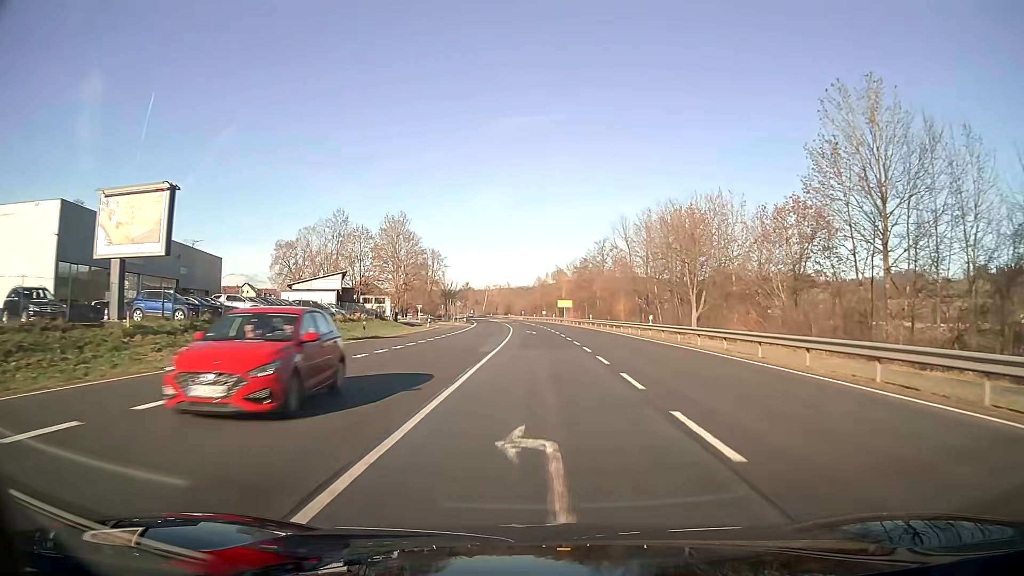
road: primary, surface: asphalt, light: Day
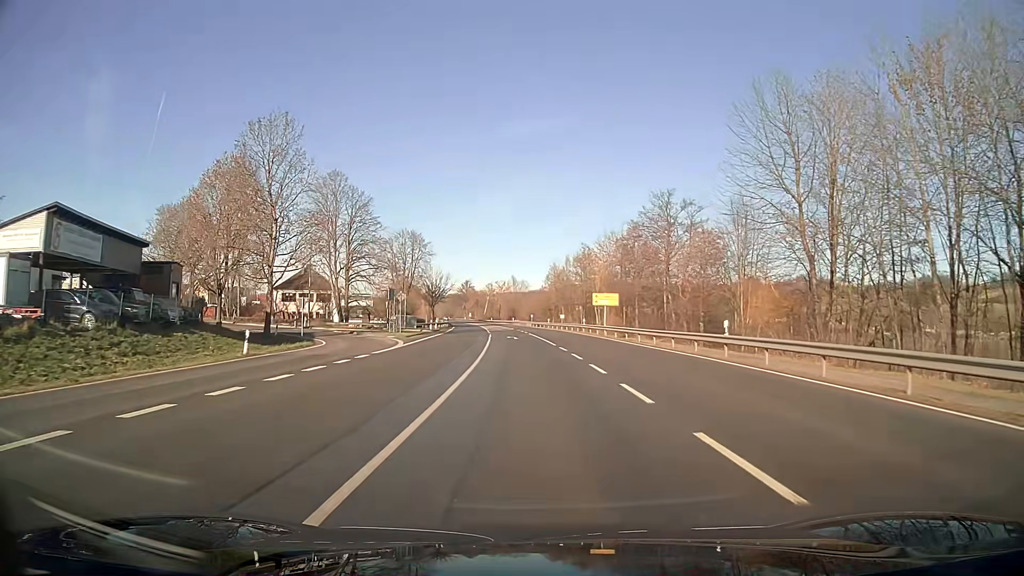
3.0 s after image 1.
(-0.4, +48.9) m; -1°
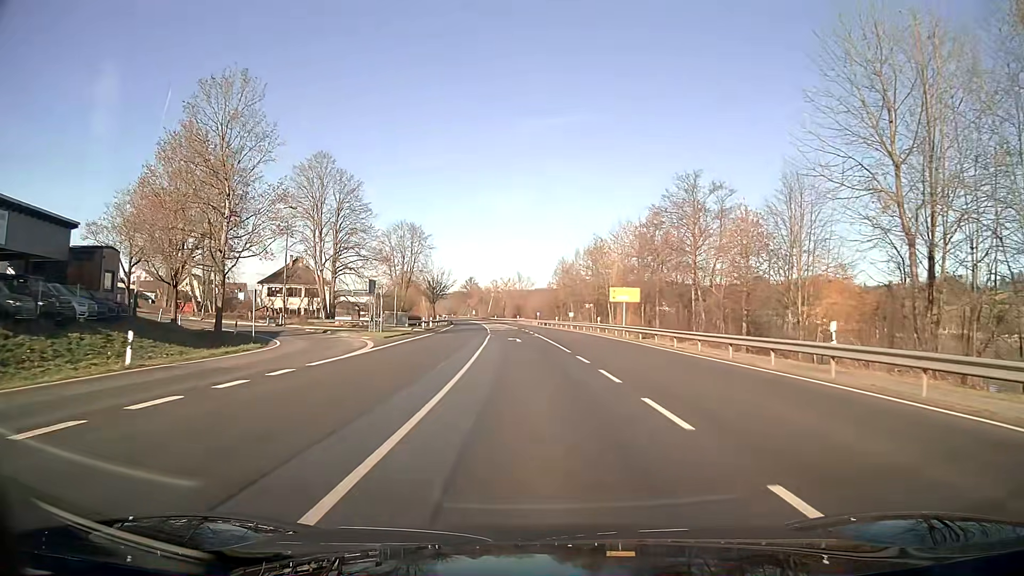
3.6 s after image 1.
(0.0, +8.5) m; 0°
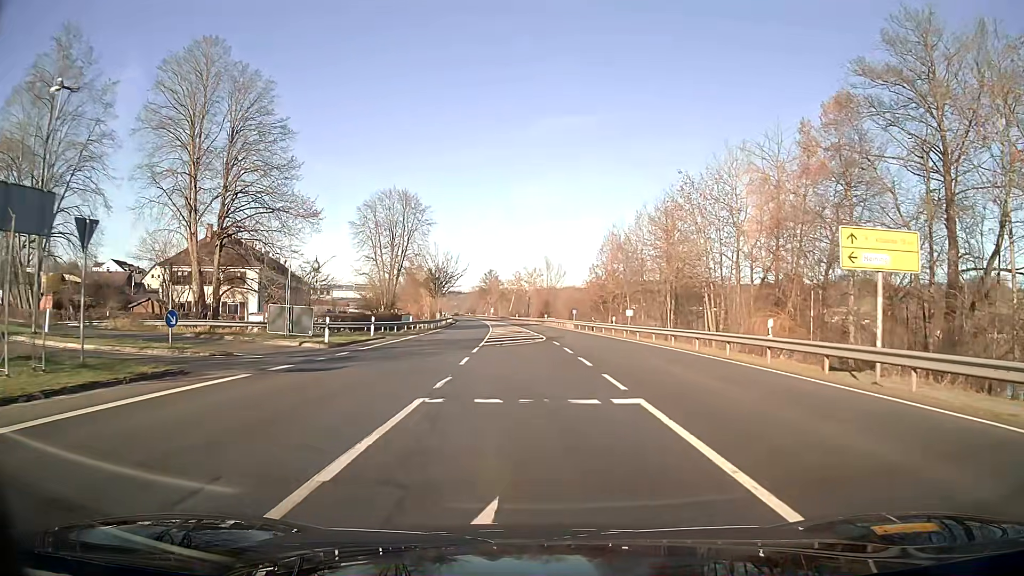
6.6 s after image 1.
(-0.7, +34.9) m; -2°
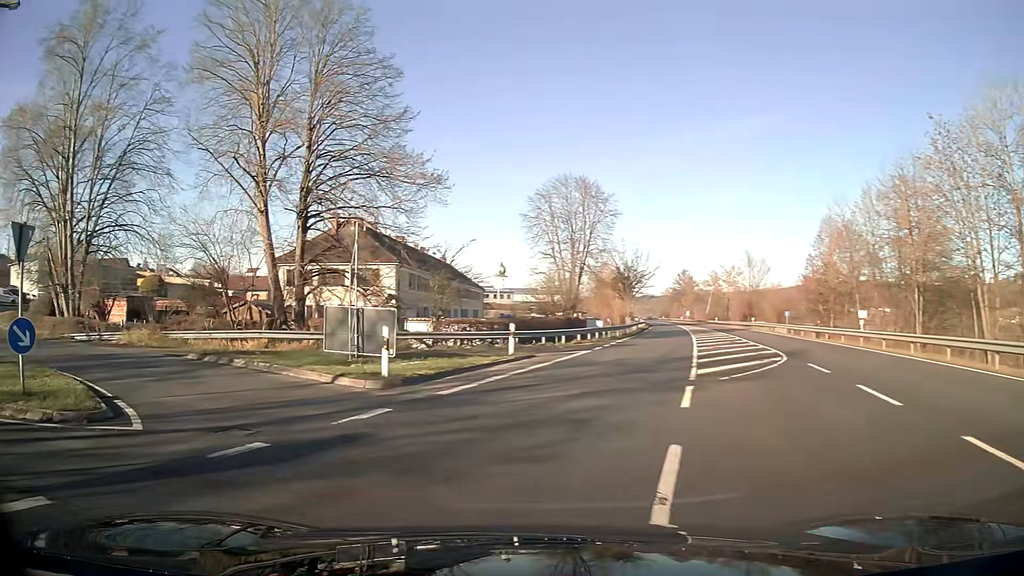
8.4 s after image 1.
(-1.6, +13.3) m; -22°
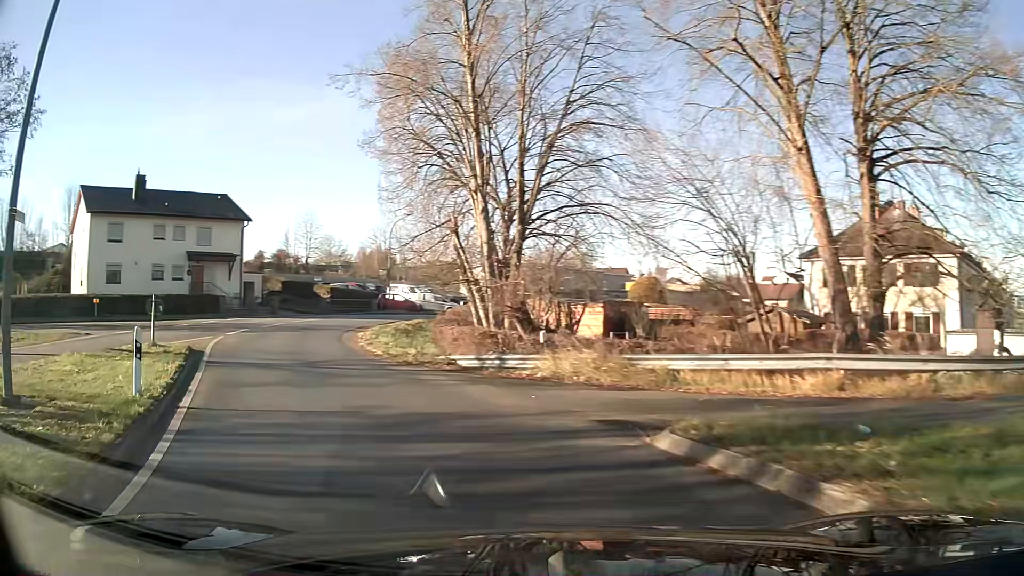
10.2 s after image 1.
(-5.1, +12.4) m; -43°
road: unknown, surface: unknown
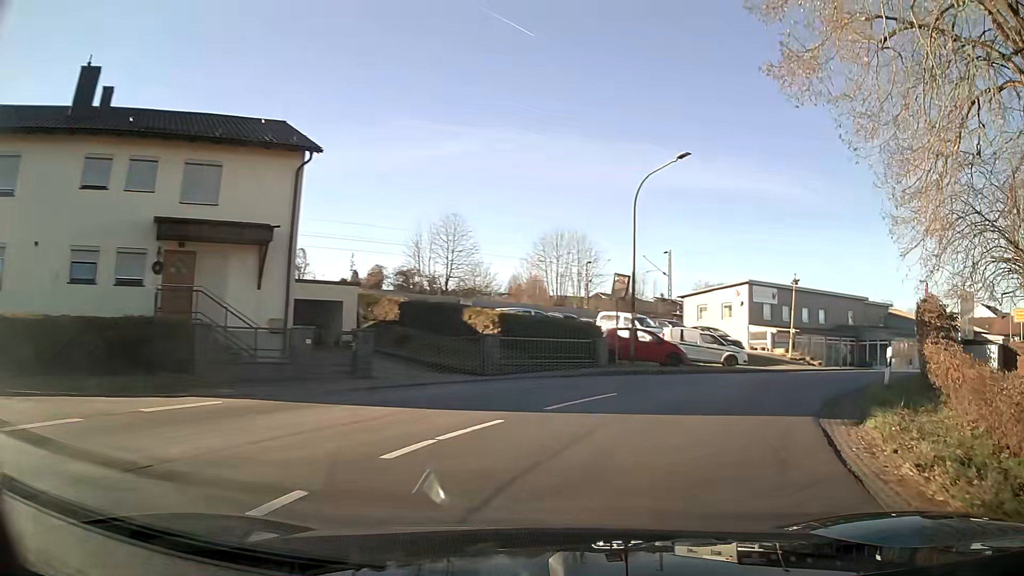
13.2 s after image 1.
(-6.5, +28.2) m; -3°
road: unclassified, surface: asphalt
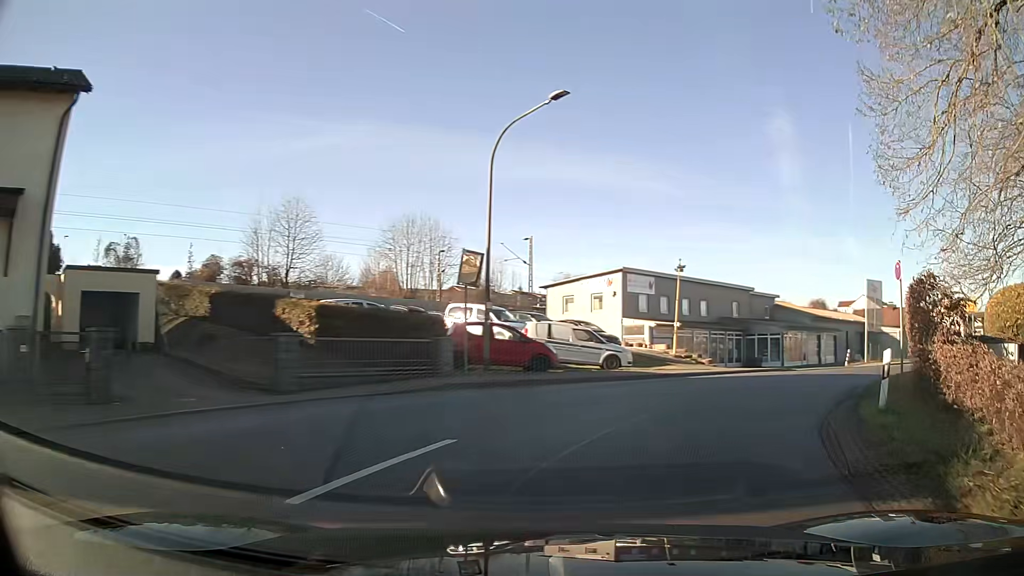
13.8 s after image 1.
(+0.6, +5.8) m; +12°
(+2, +10) (+7, +18) (+13, +26) (+20, +33) (+27, +41) (+34, +48) (+40, +56) (+47, +63) (+53, +71) (+60, +78) m
